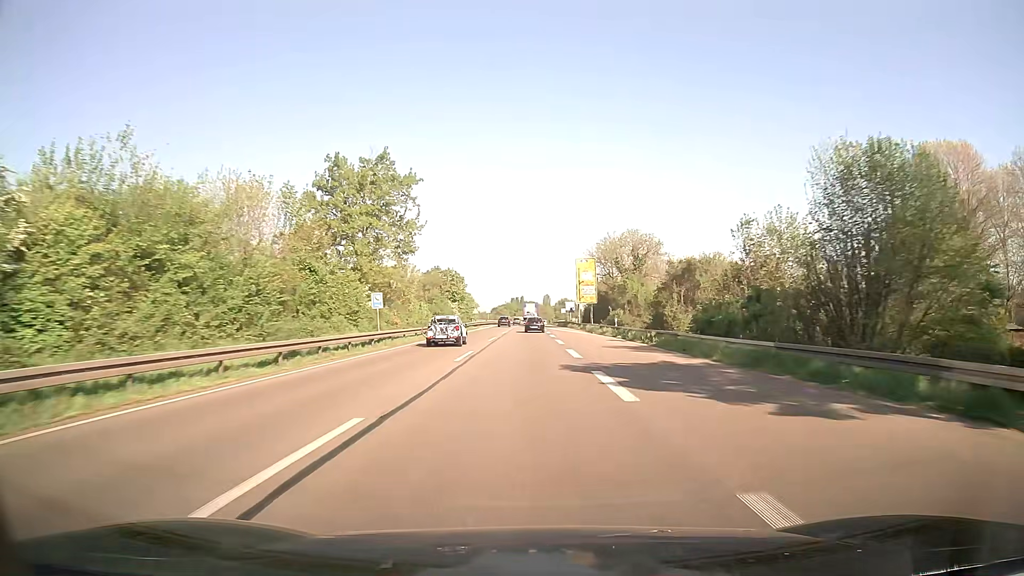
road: trunk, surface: asphalt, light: Day
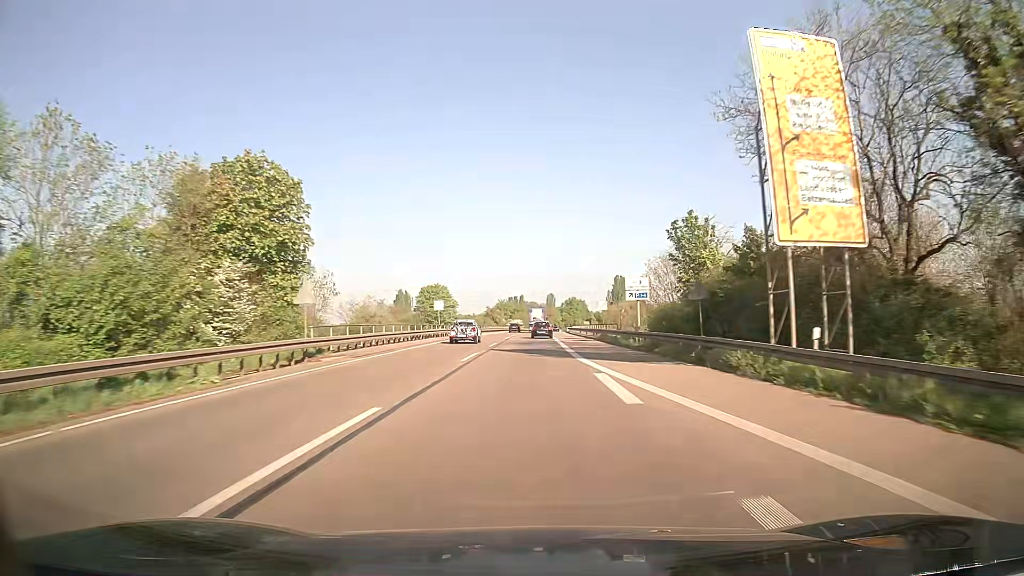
(0.0, +72.4) m; 0°
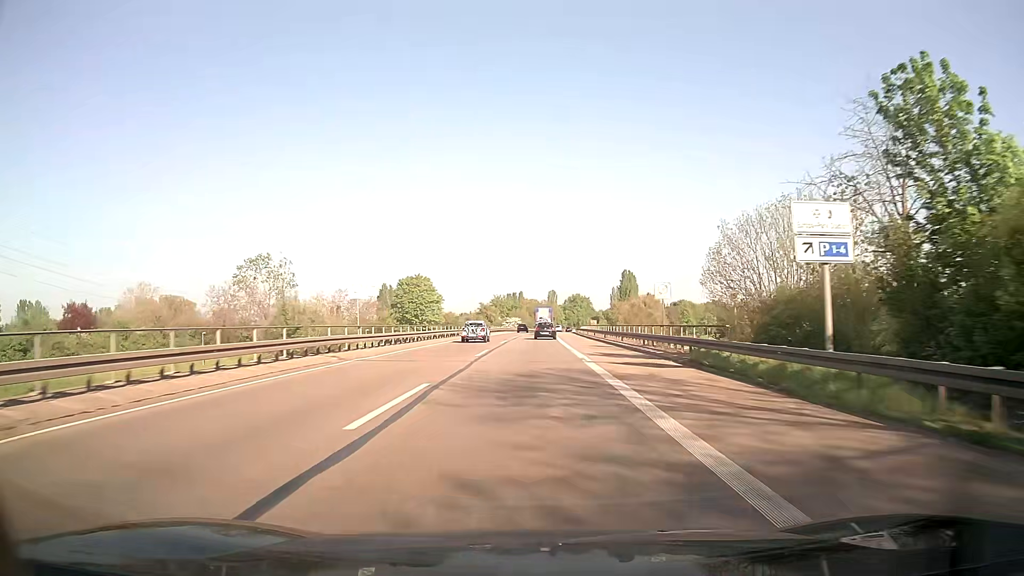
(+0.1, +28.6) m; 0°
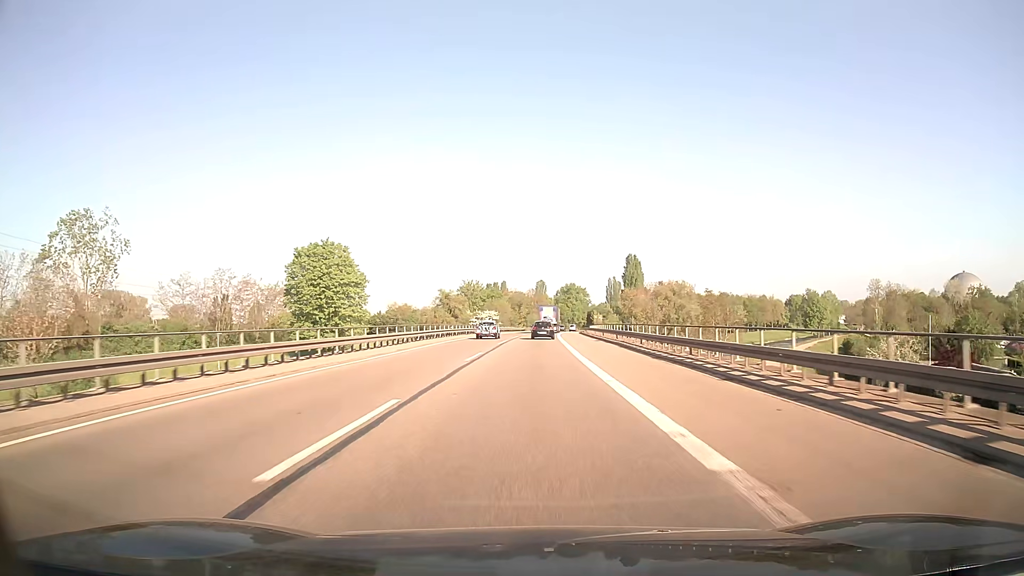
(+0.4, +56.7) m; +1°
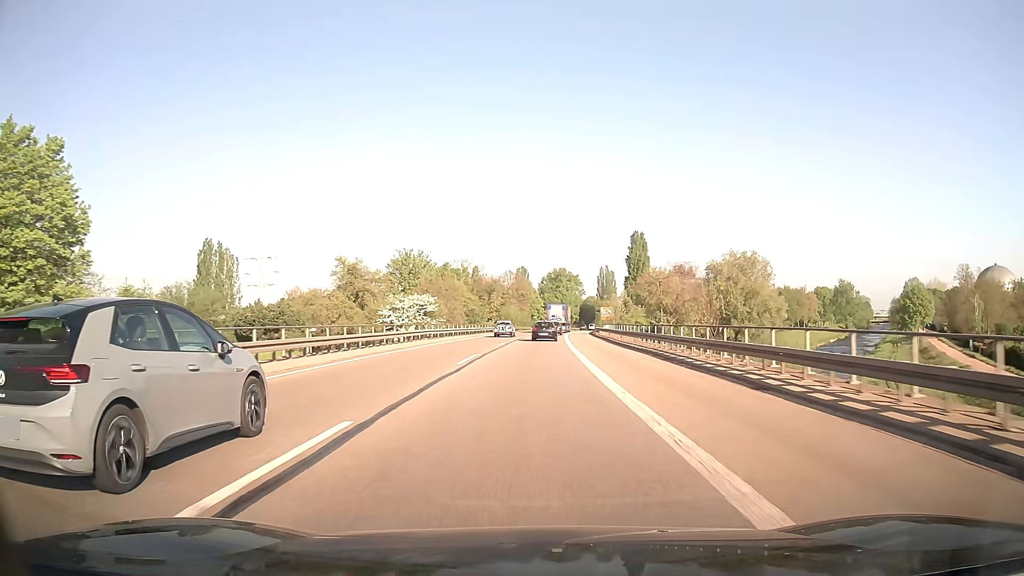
(+0.8, +56.6) m; +2°
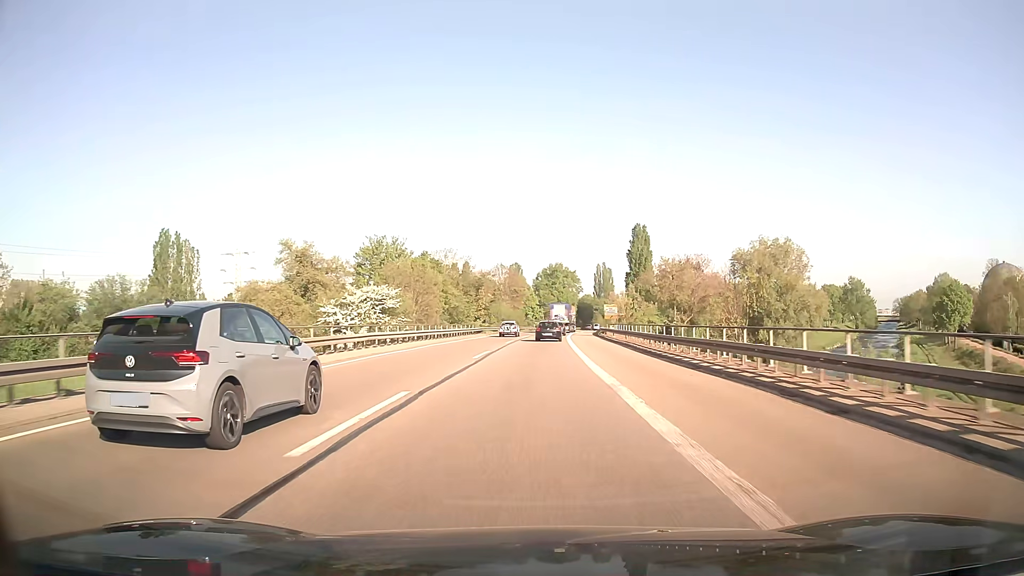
(+0.1, +14.2) m; 0°
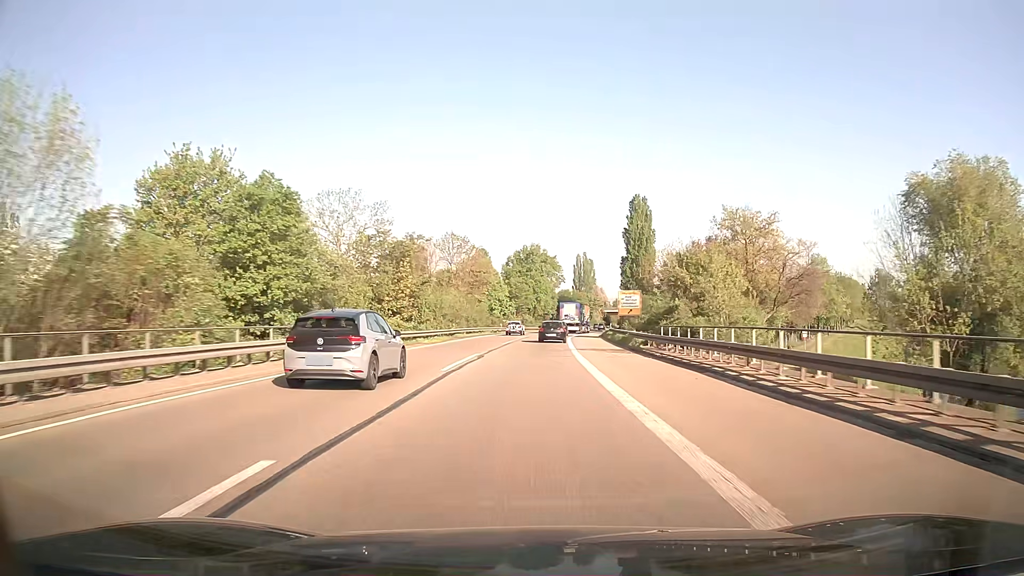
(+0.9, +42.2) m; +2°
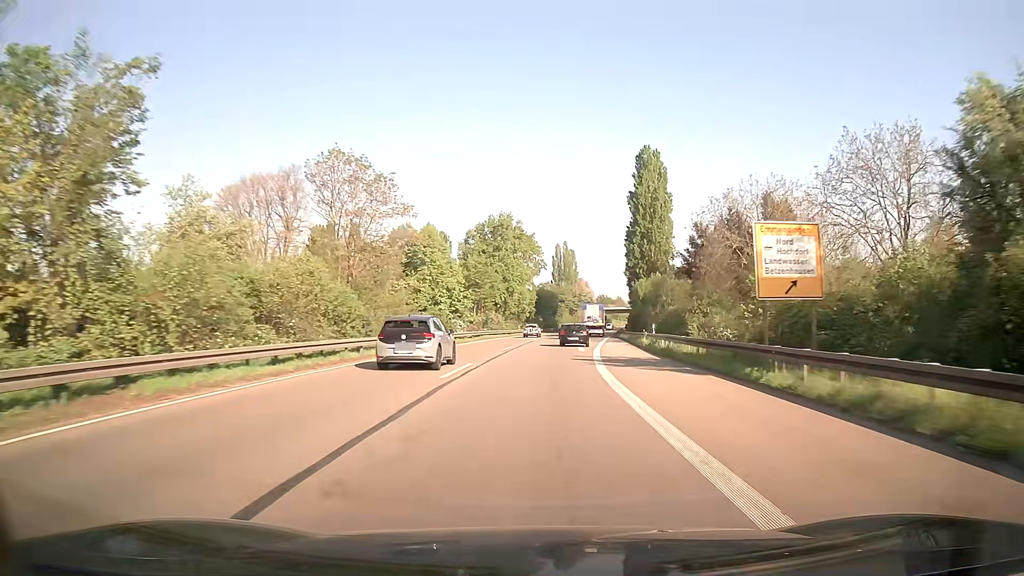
(+0.9, +42.5) m; +2°
(0, +10) (0, +20) (+1, +30) (+1, +40) (+2, +50) (+2, +60) (+3, +70) (+4, +80) (+5, +90) (+6, +100) m
